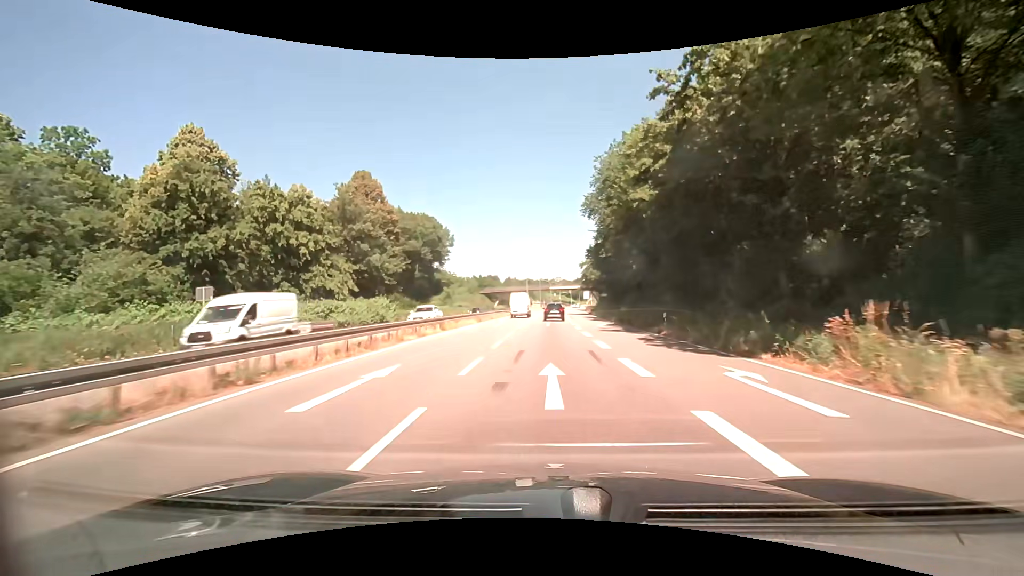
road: trunk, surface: asphalt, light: Day
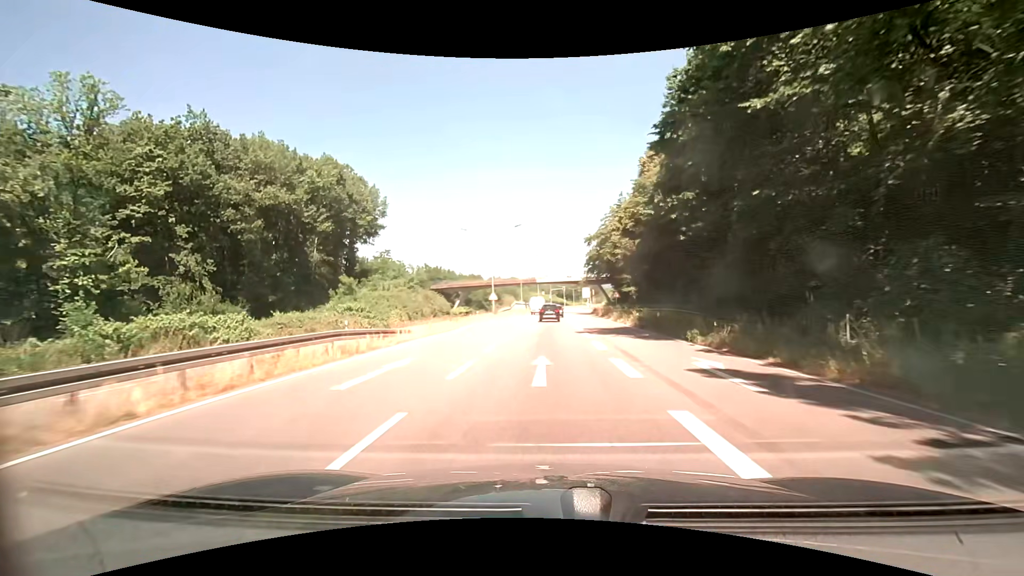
(+0.8, +48.3) m; +1°
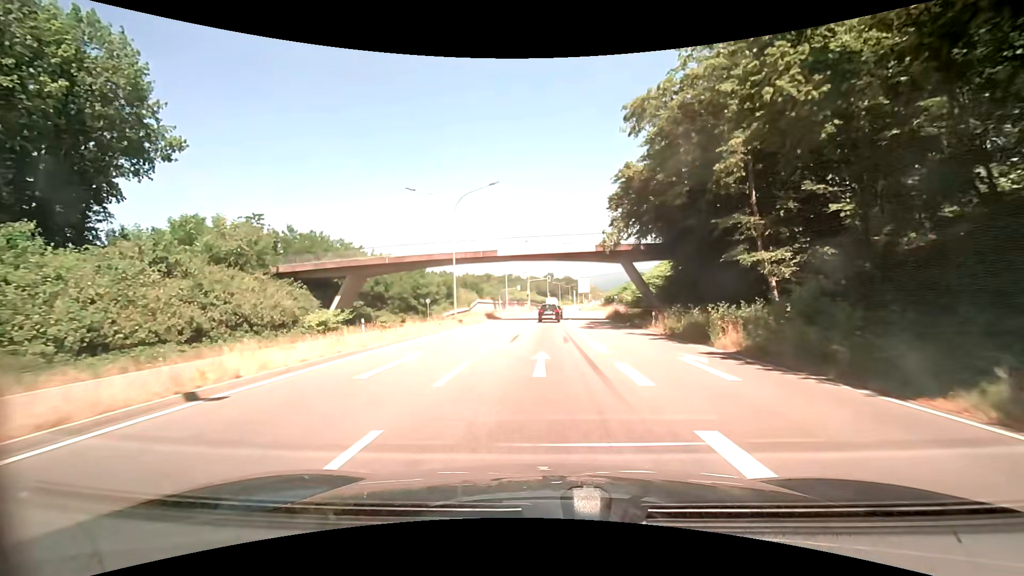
(+1.3, +48.9) m; +3°
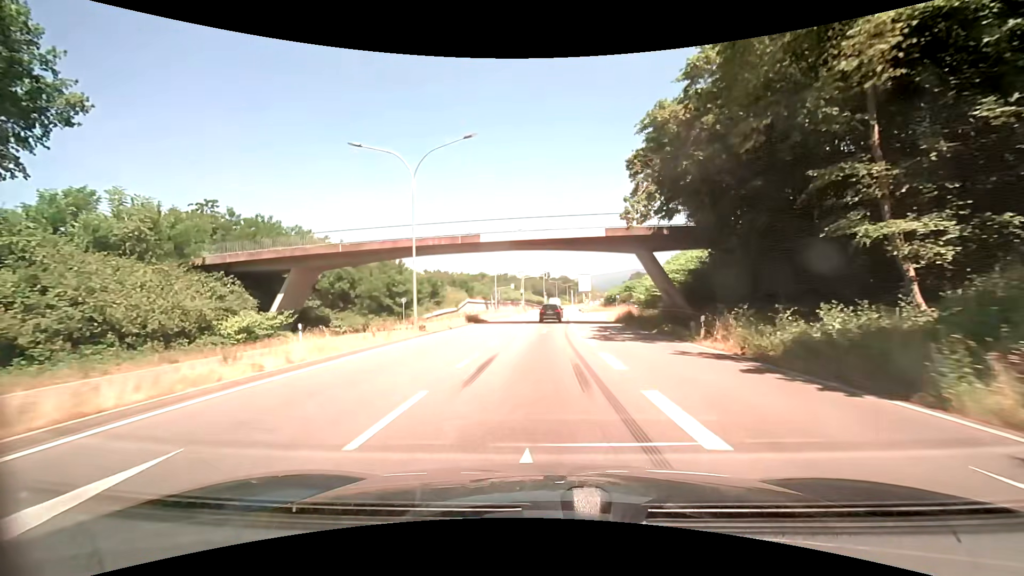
(0.0, +9.5) m; +1°
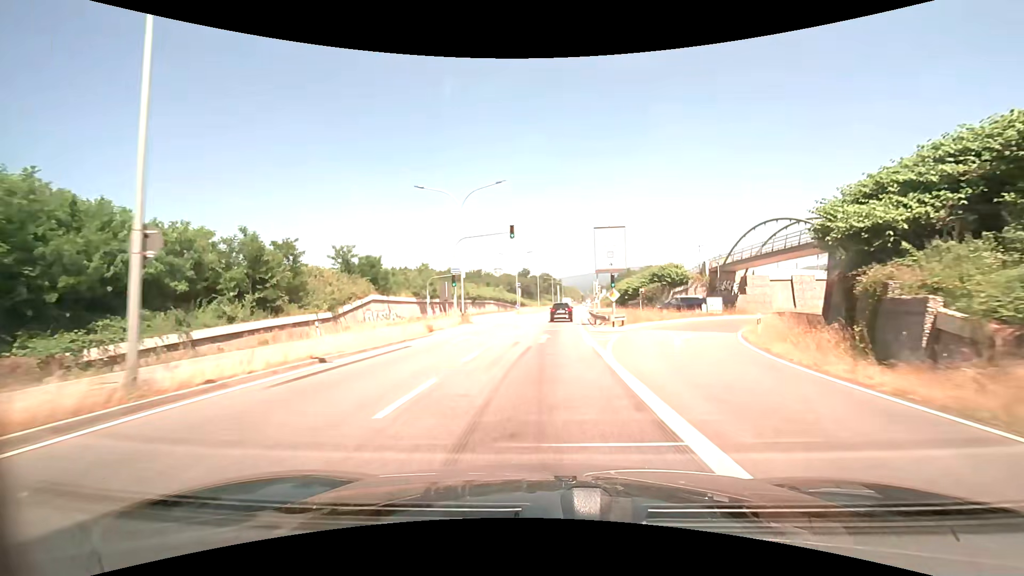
(+0.7, +46.6) m; +2°
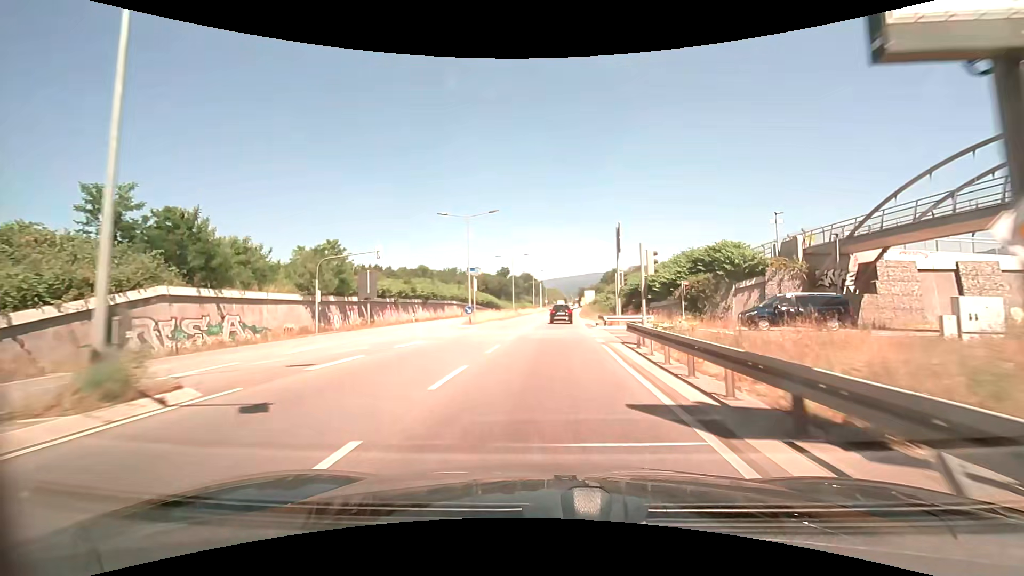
(+0.4, +27.4) m; +1°
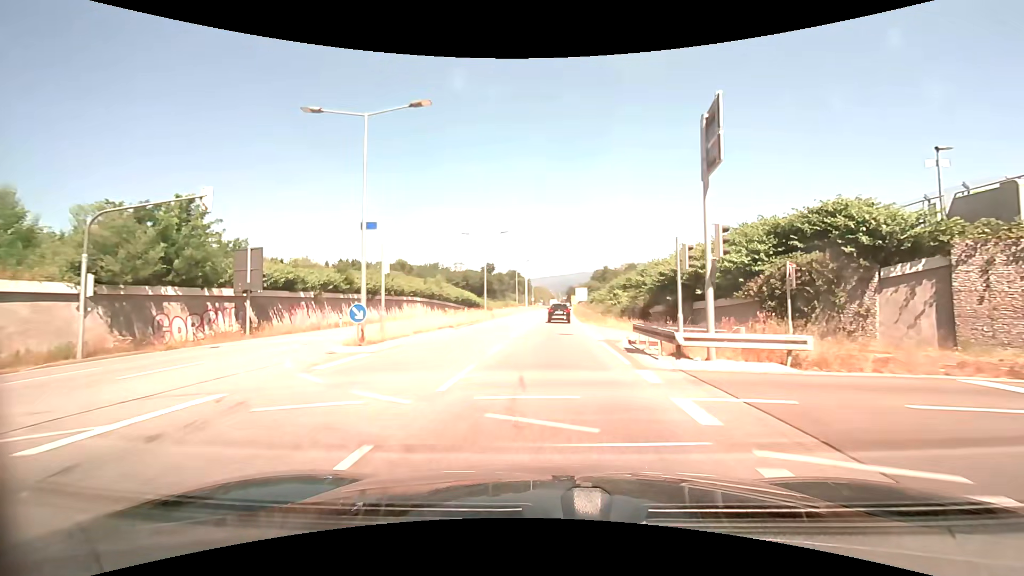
(+0.4, +18.2) m; +2°
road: primary
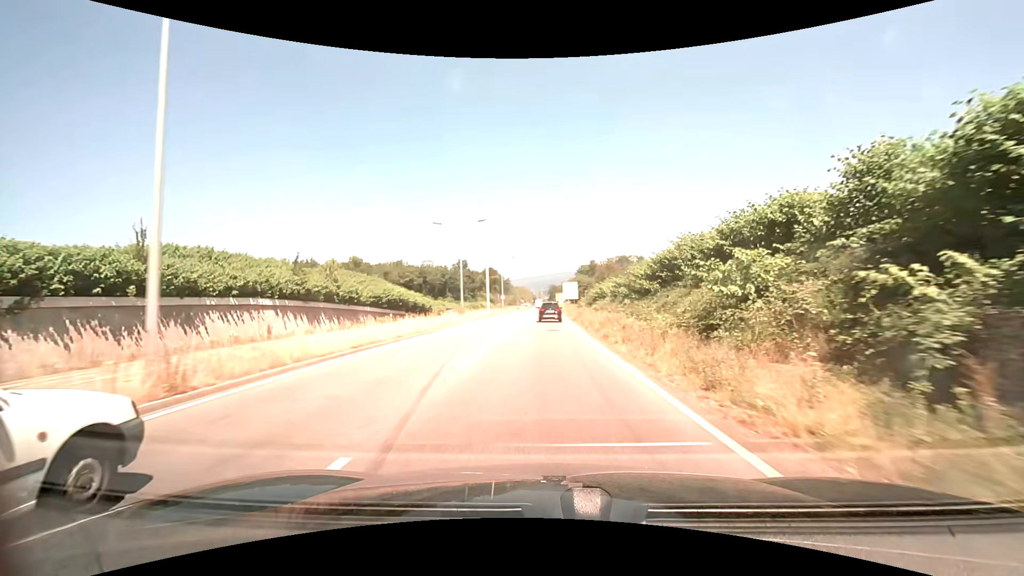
(+0.8, +36.2) m; +2°
(0, +10) (0, +20) (0, +30) (0, +40) (0, +50) (0, +60) (0, +70) (+1, +80) (+1, +90) (+1, +100) m
